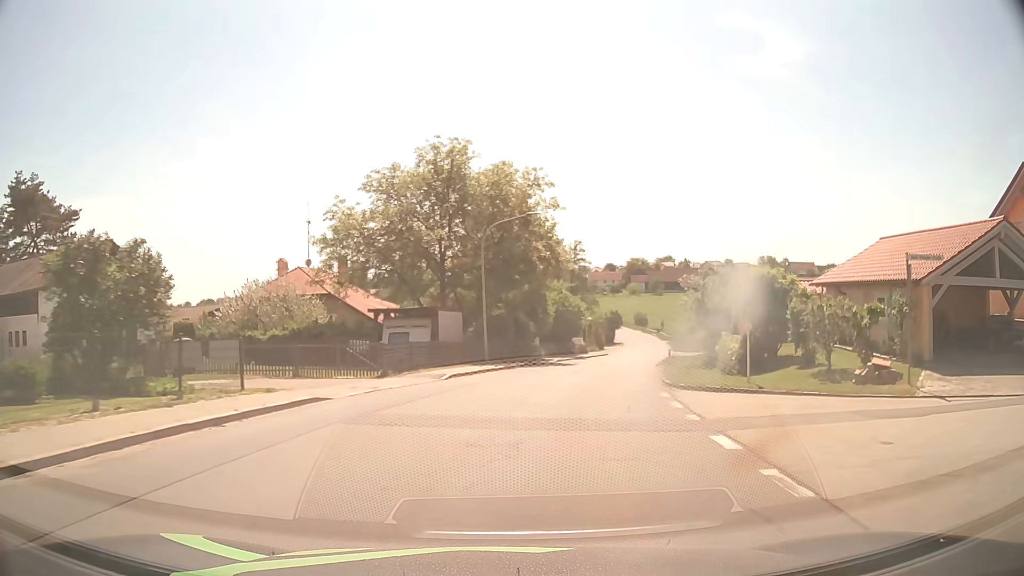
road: tertiary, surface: asphalt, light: Day
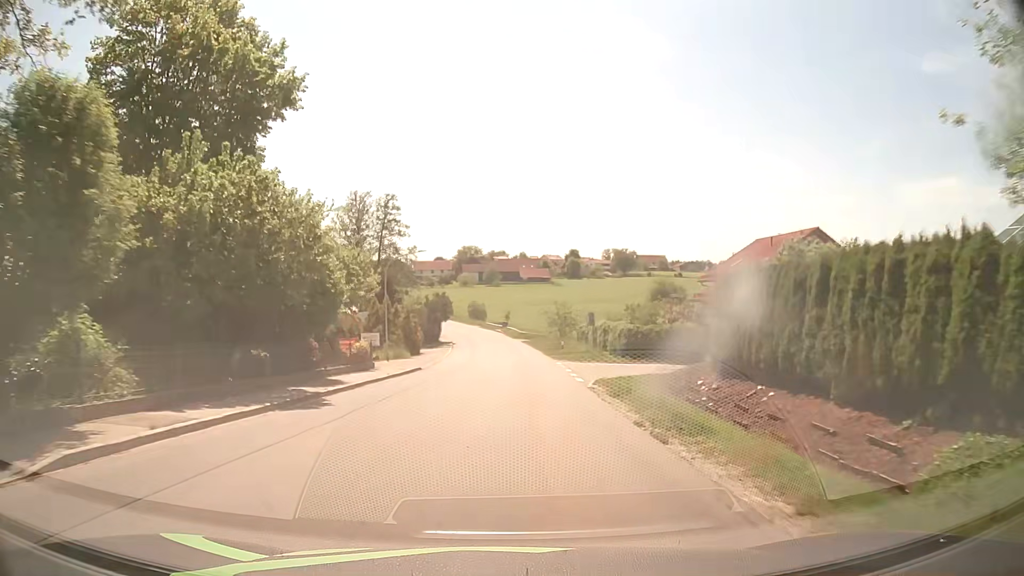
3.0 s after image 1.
(+6.2, +38.0) m; +15°
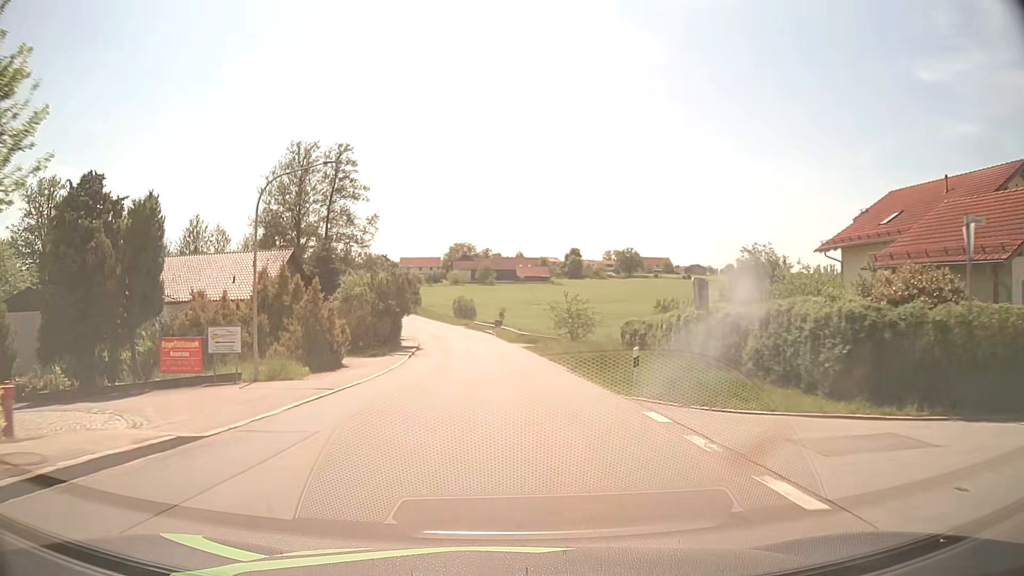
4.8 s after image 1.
(+0.1, +23.5) m; 0°
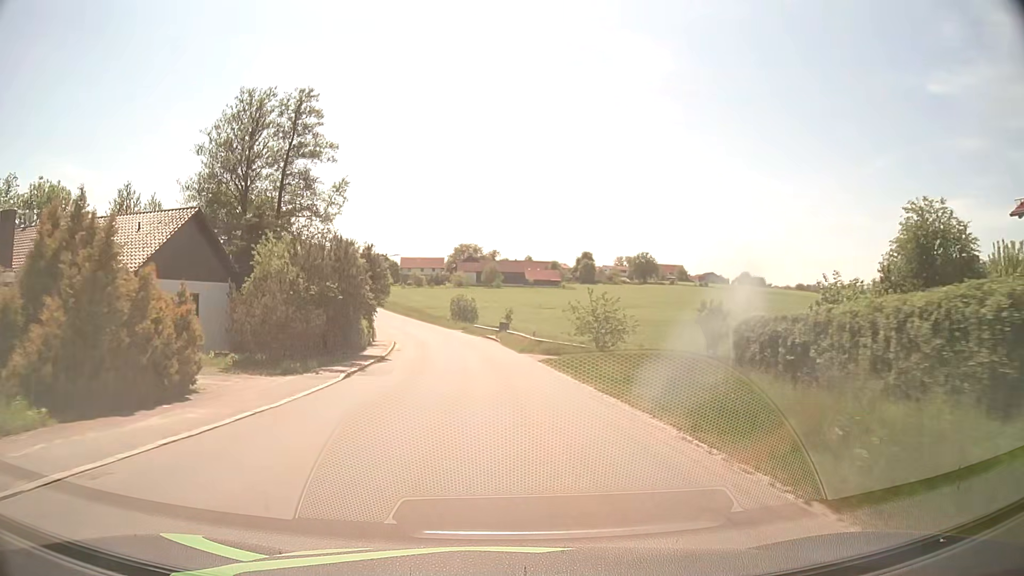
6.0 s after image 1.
(0.0, +15.5) m; 0°
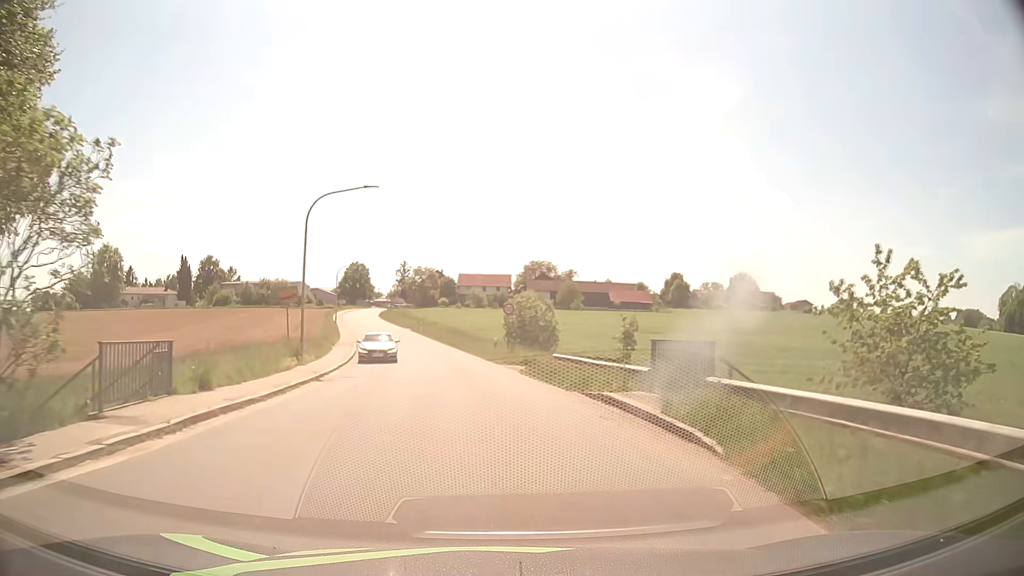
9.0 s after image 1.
(-1.7, +38.4) m; -6°
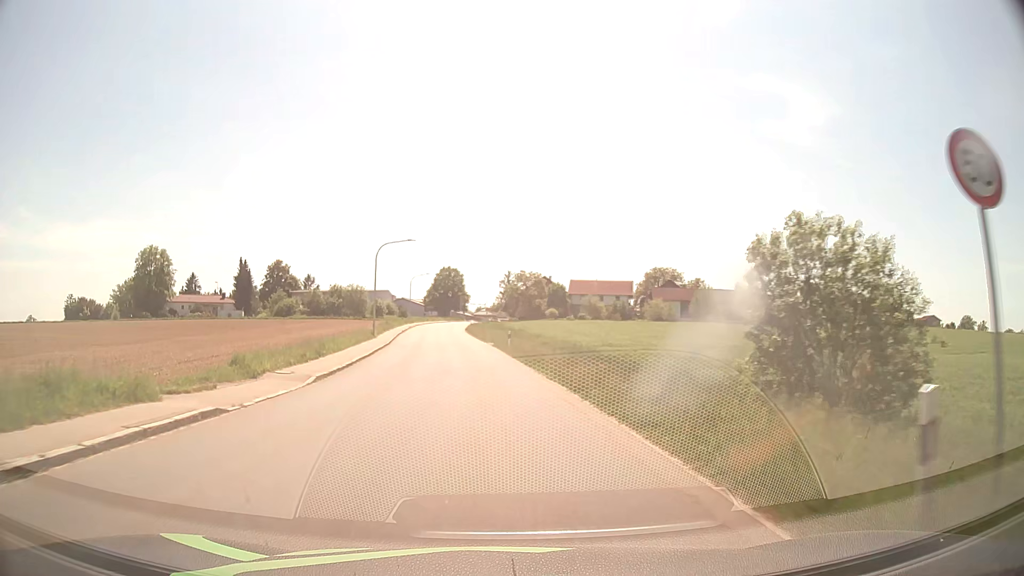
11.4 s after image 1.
(-2.3, +30.4) m; -9°
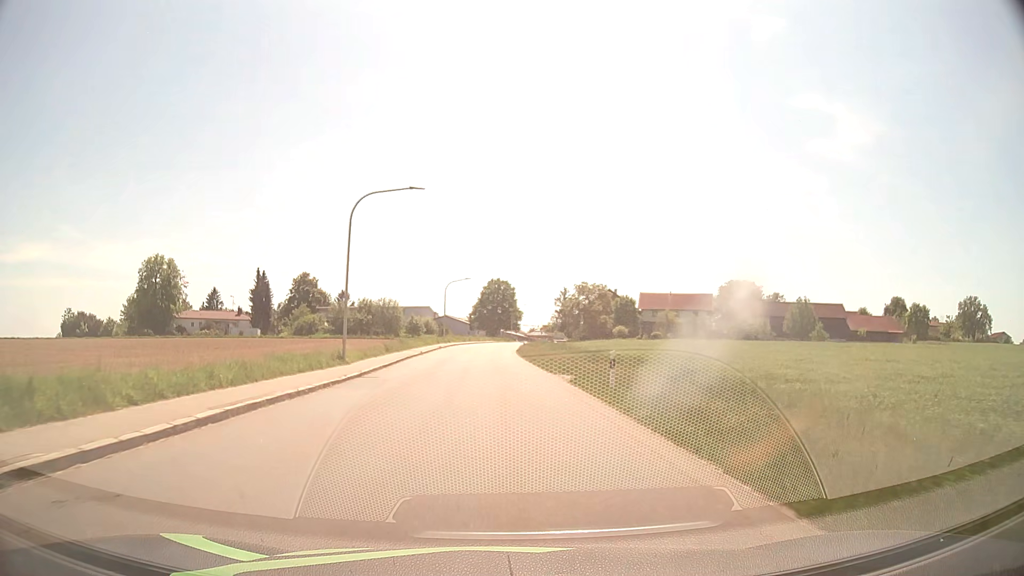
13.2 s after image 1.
(-1.1, +22.6) m; -5°
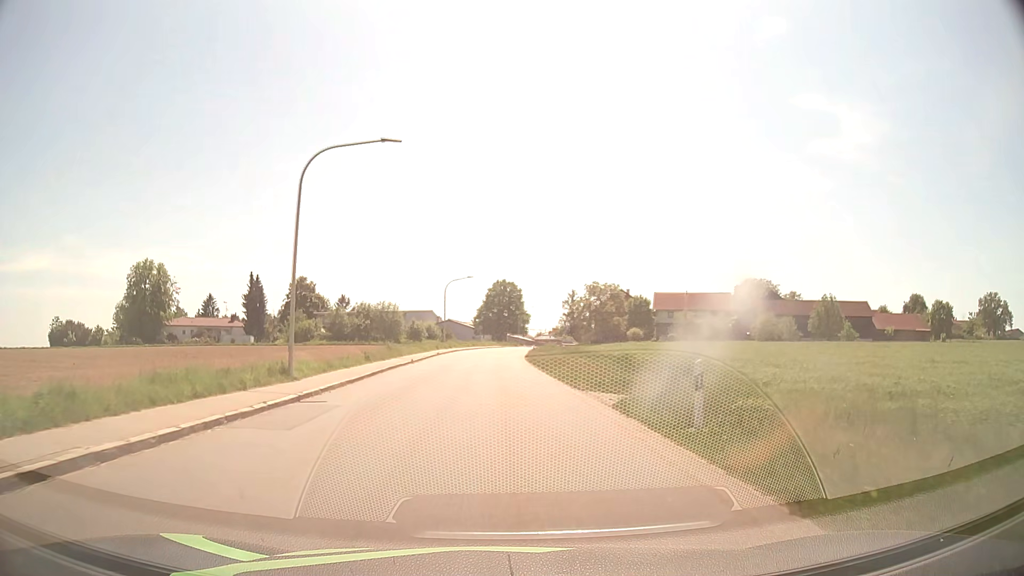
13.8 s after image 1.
(0.0, +7.5) m; 0°
(0, +10) (0, +20) (0, +30) (0, +40) (0, +50) (0, +60) (0, +70) (+1, +80) (+2, +90) (+3, +100) m
